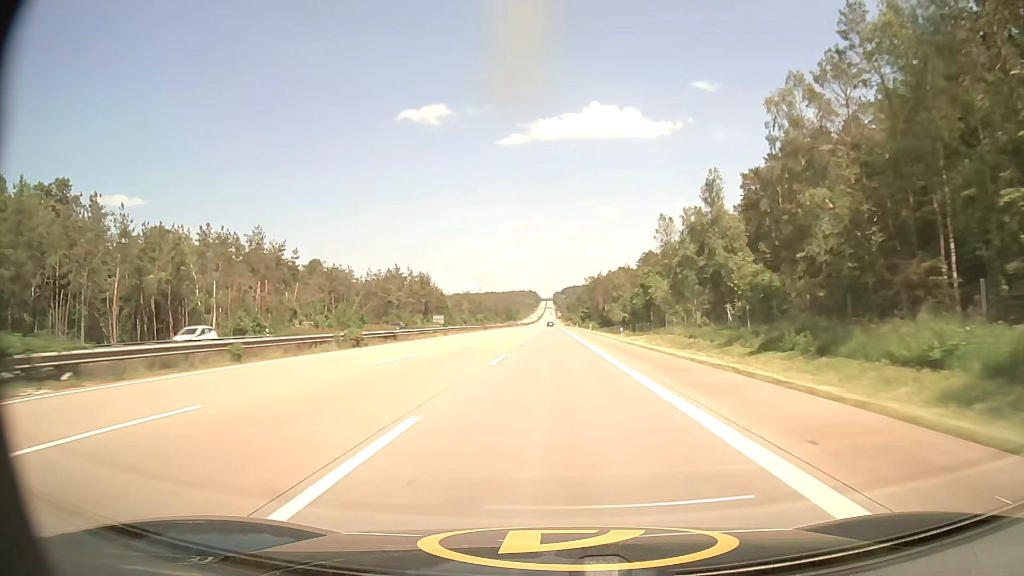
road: motorway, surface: asphalt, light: Day
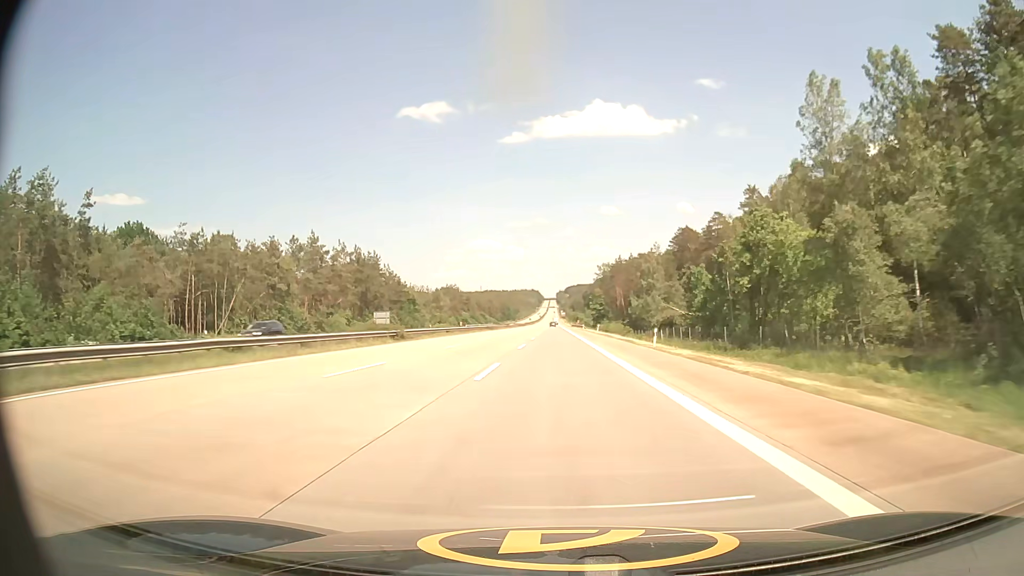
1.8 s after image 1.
(-0.1, +60.9) m; 0°
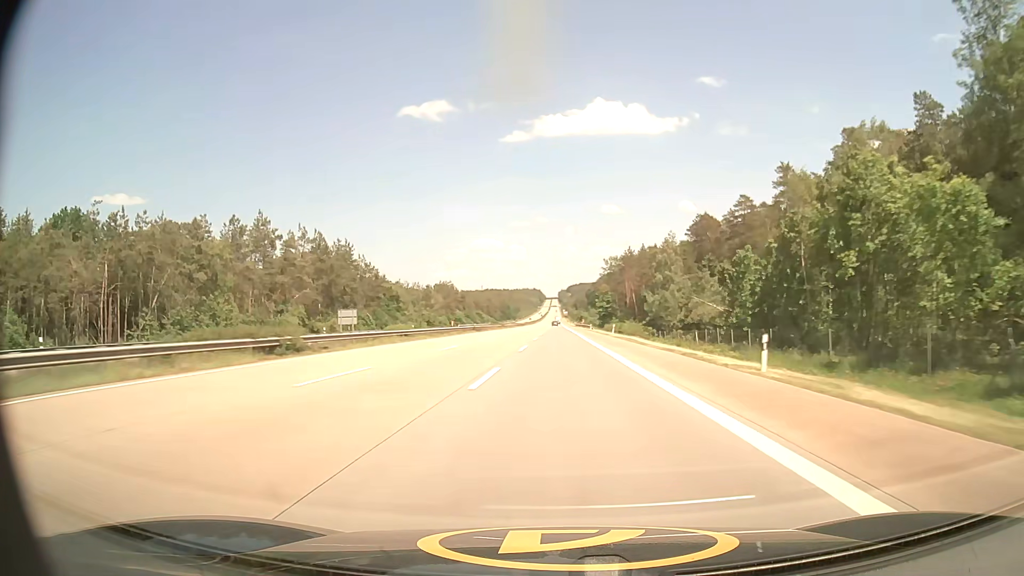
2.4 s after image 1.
(0.0, +20.3) m; 0°
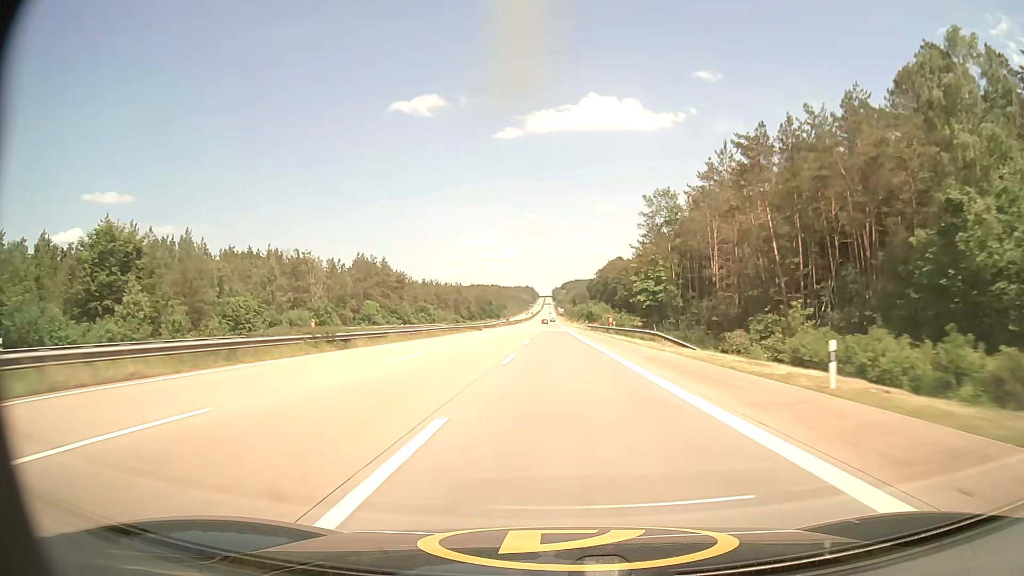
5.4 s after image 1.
(+0.3, +100.5) m; 0°
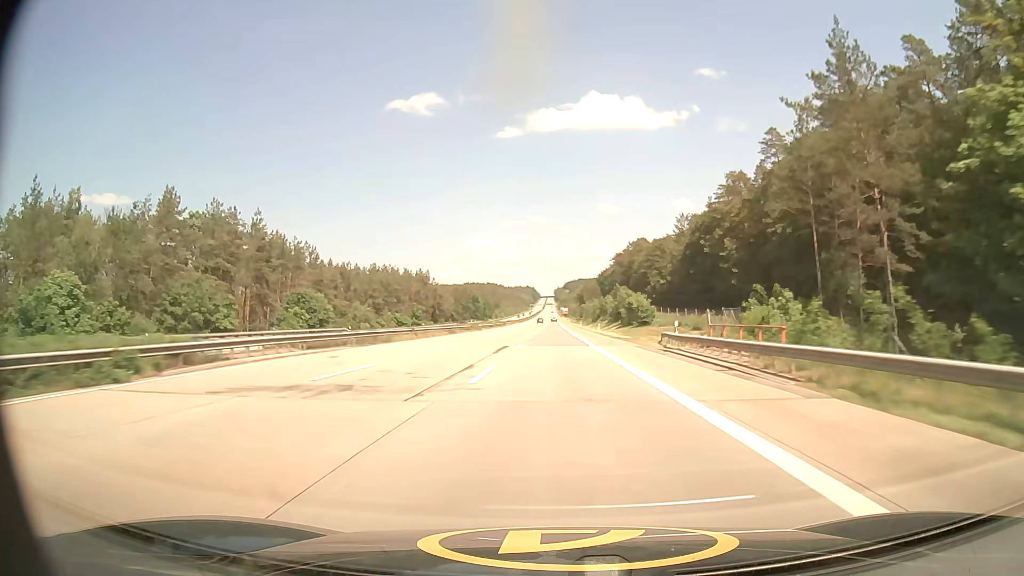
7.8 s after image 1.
(0.0, +80.3) m; 0°
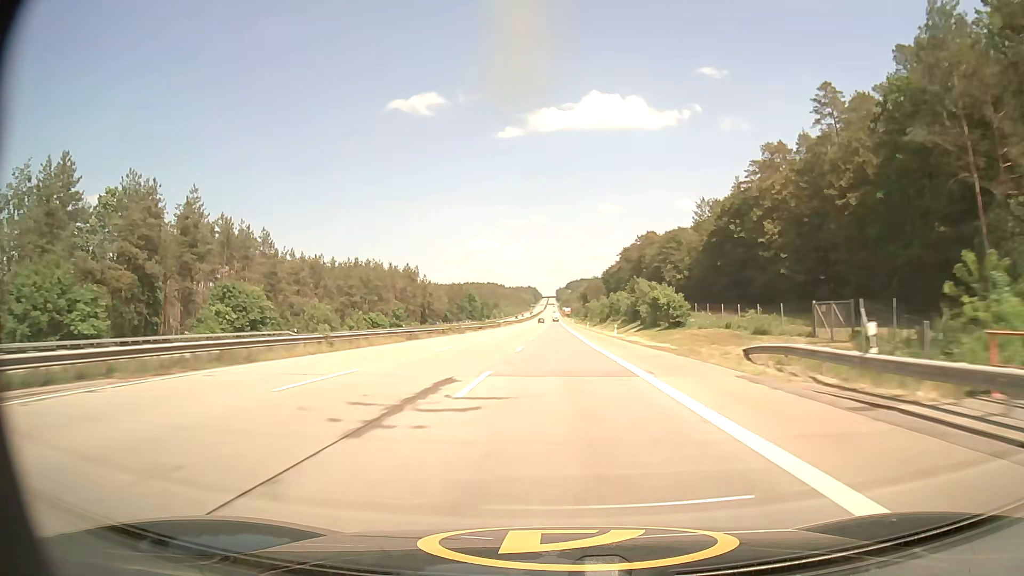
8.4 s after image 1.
(0.0, +20.1) m; 0°
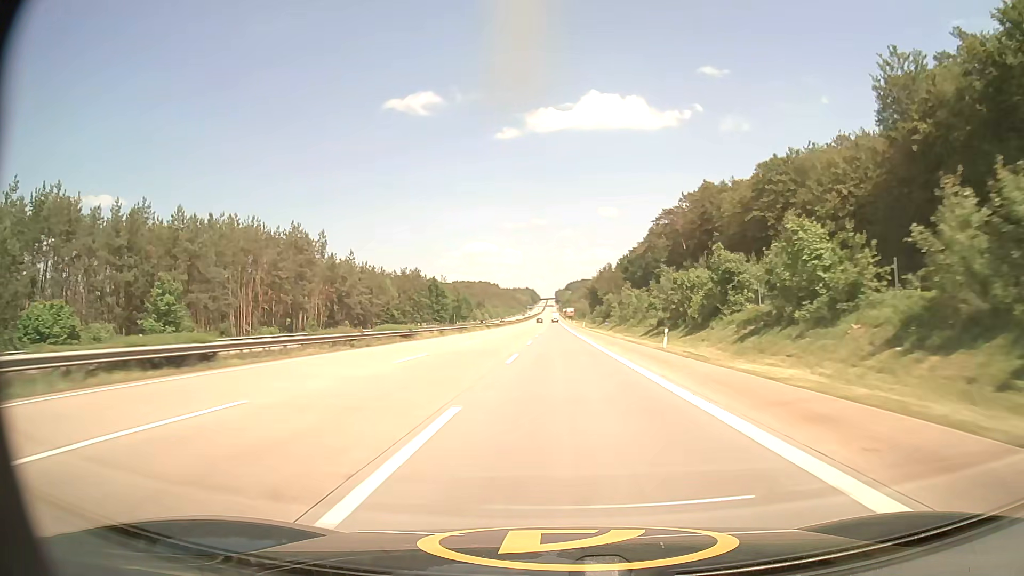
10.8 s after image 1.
(-0.1, +80.5) m; 0°
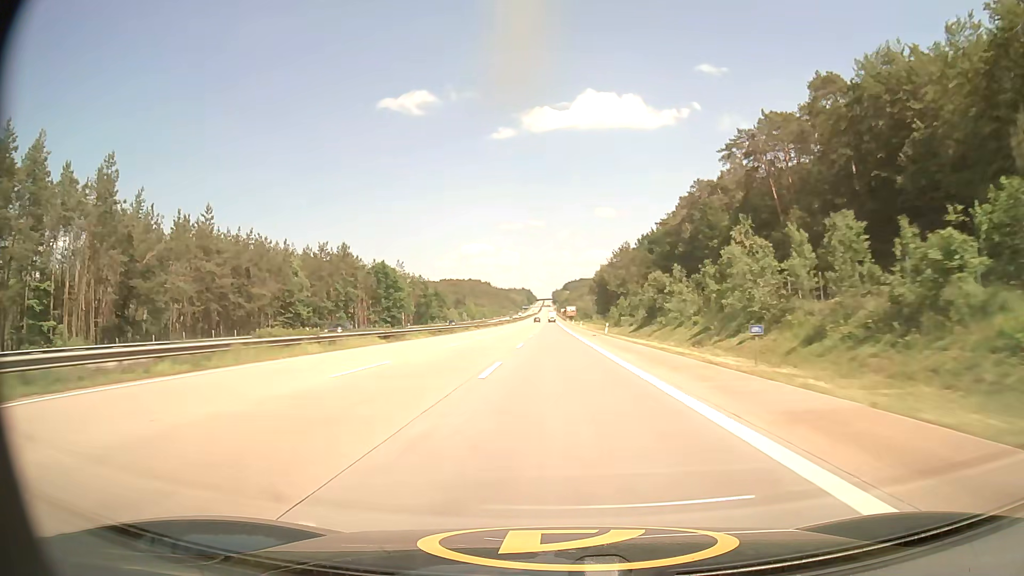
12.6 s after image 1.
(+0.2, +61.0) m; 0°
(0, +10) (0, +20) (0, +30) (0, +40) (0, +50) (0, +60) (0, +70) (0, +80) (0, +90) (0, +100) m
